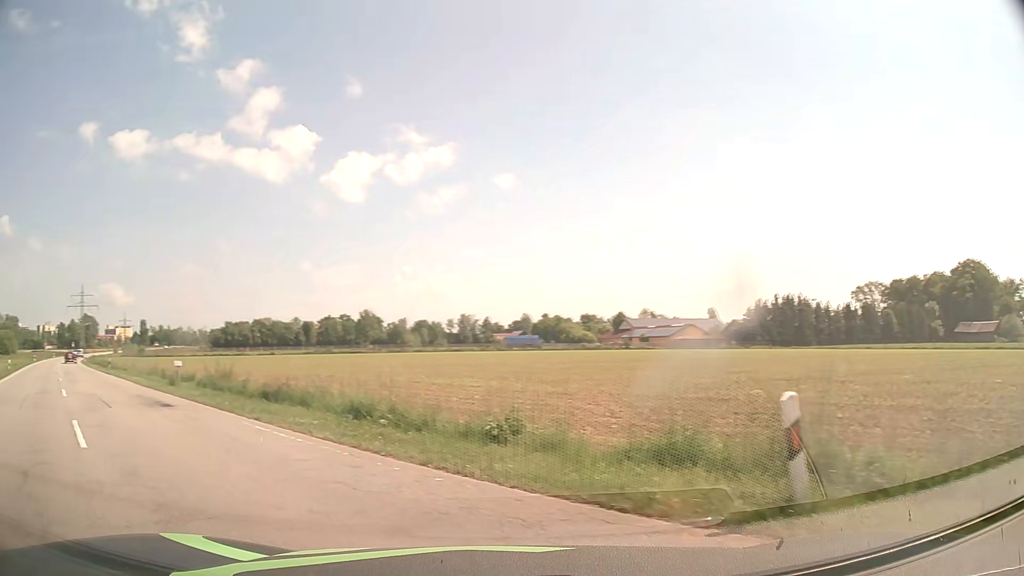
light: Day
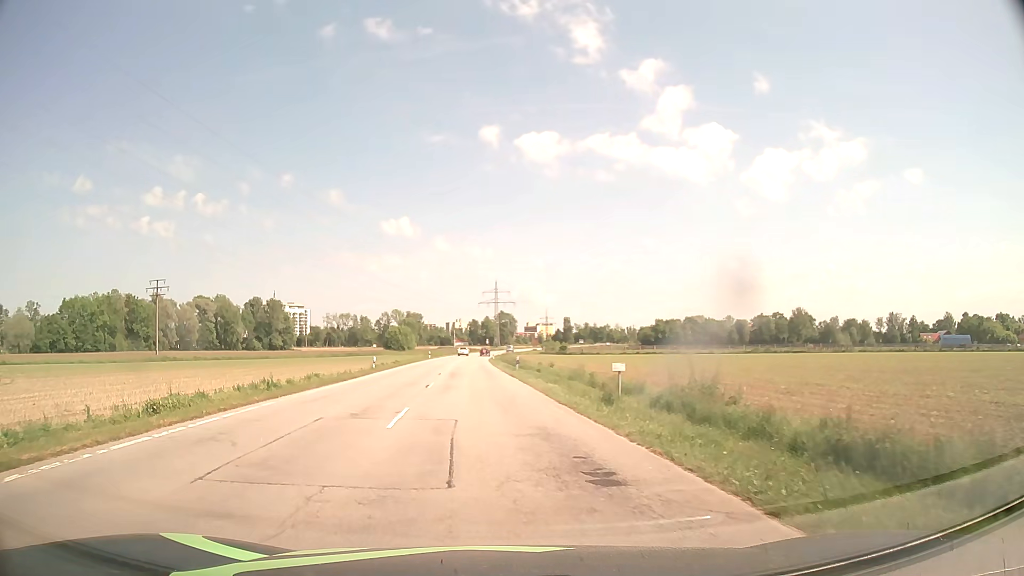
(-4.7, +9.8) m; -37°
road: secondary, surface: asphalt
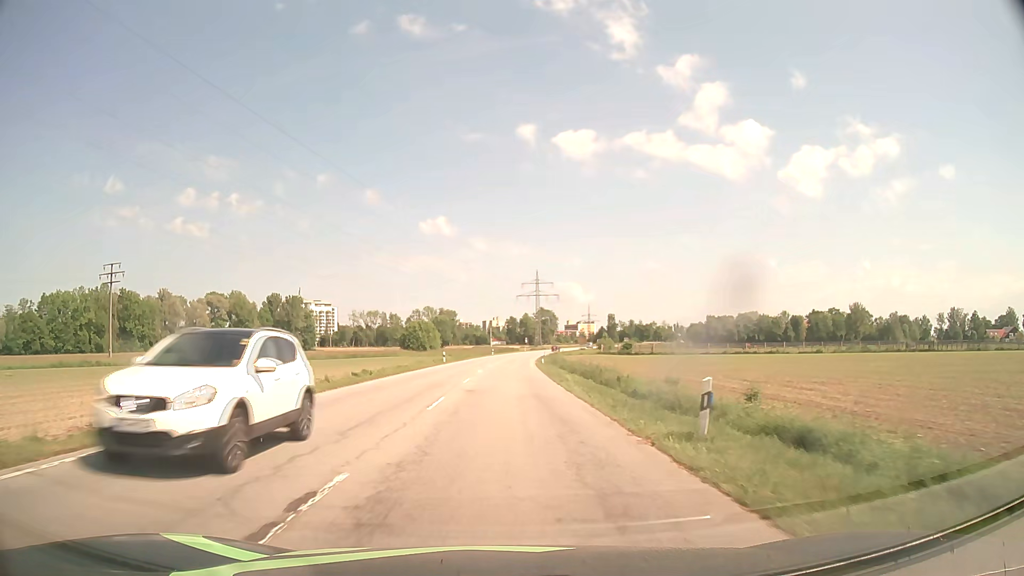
(-2.1, +33.6) m; -4°
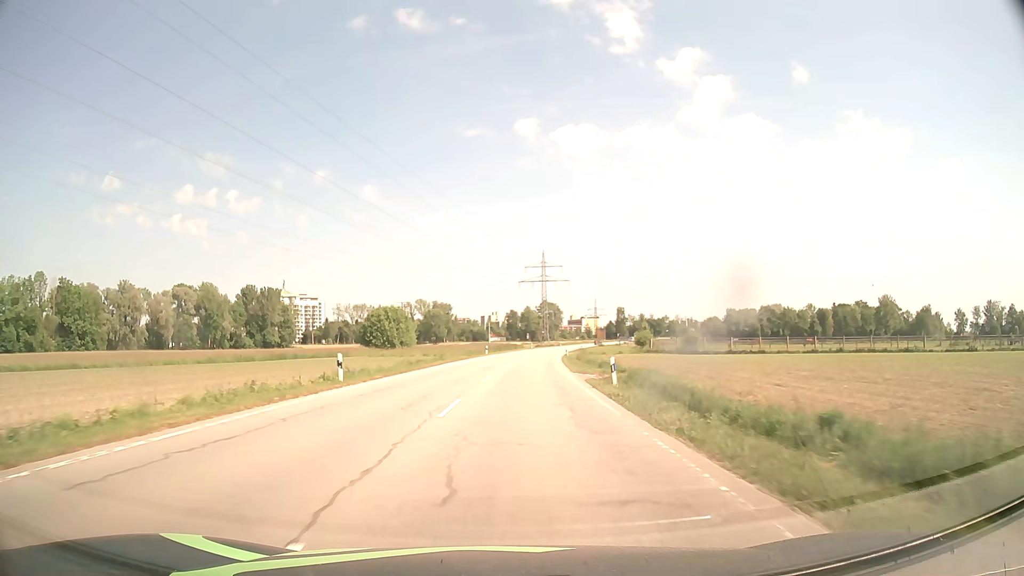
(-0.2, +39.3) m; 0°
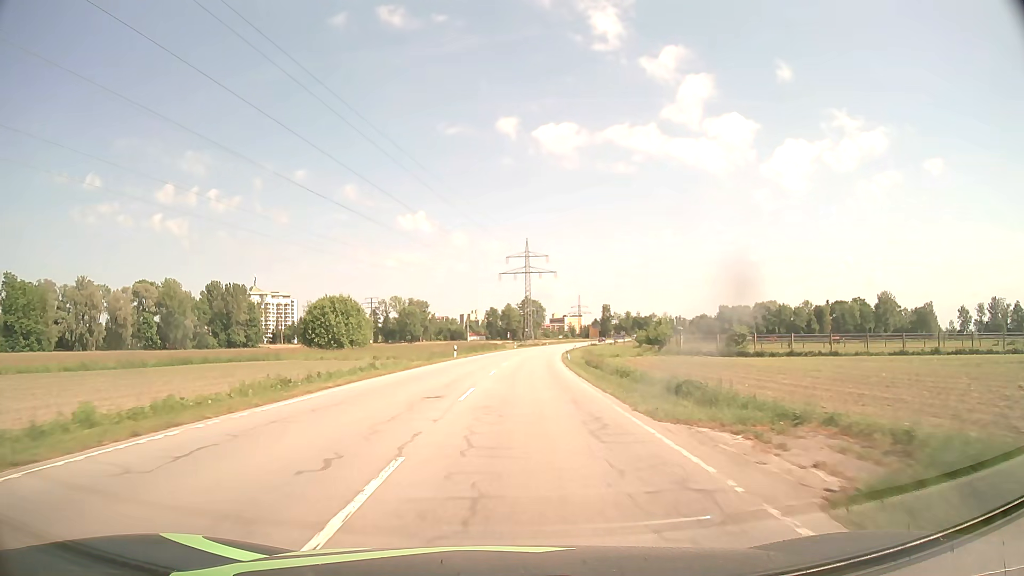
(+0.3, +20.6) m; +2°
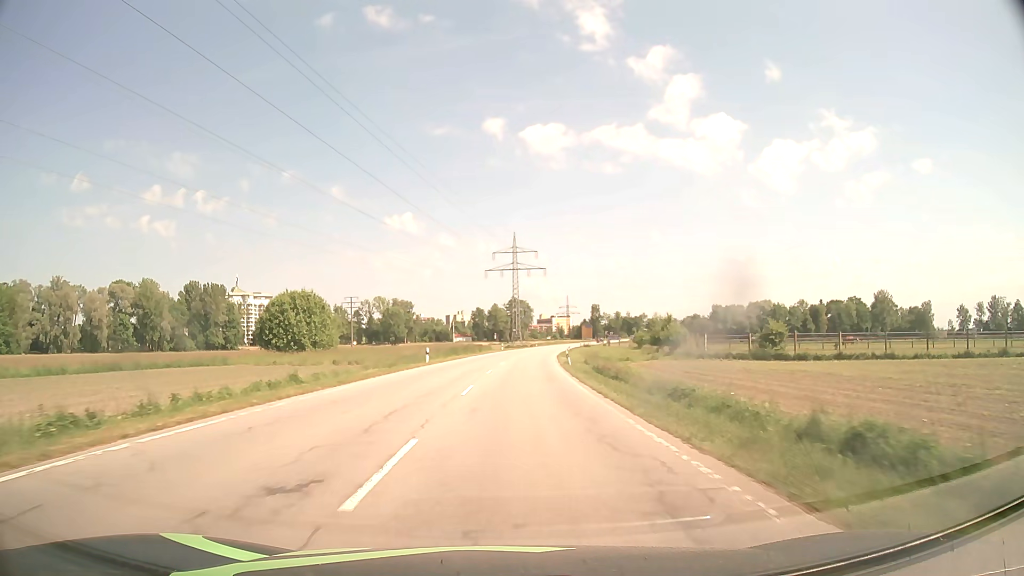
(+0.1, +10.3) m; +1°
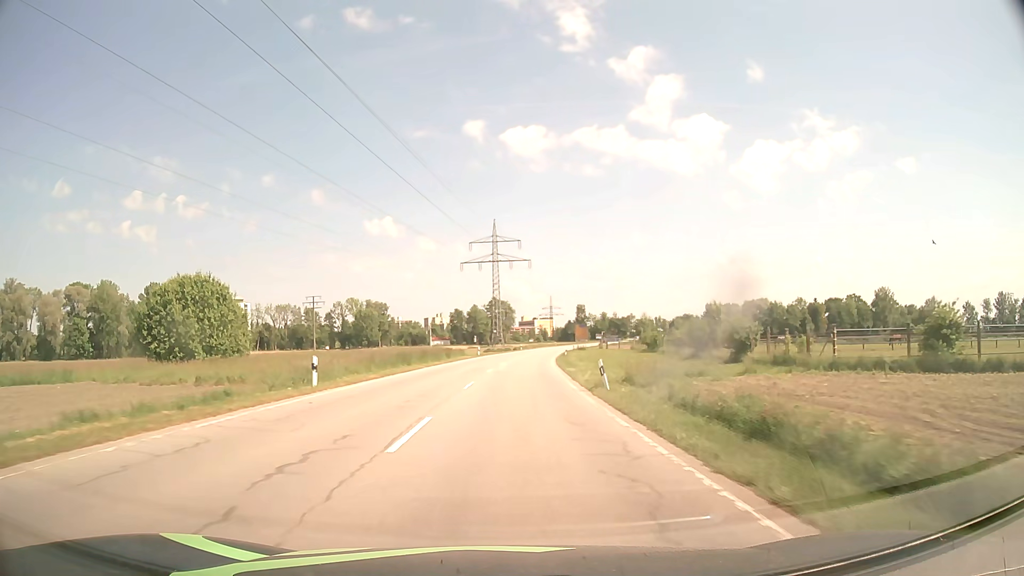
(+0.3, +21.3) m; +2°
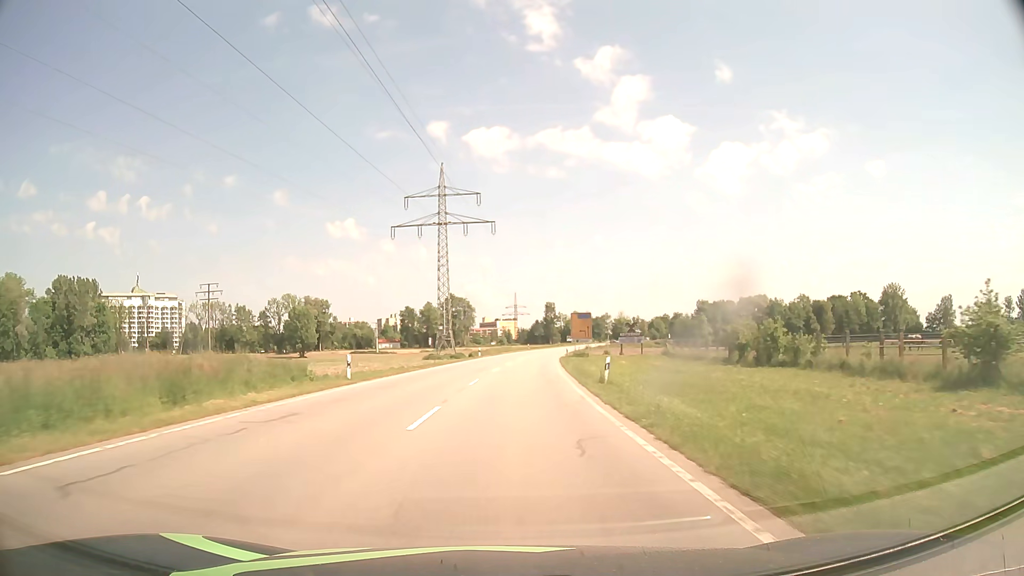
(+1.3, +46.4) m; +3°
